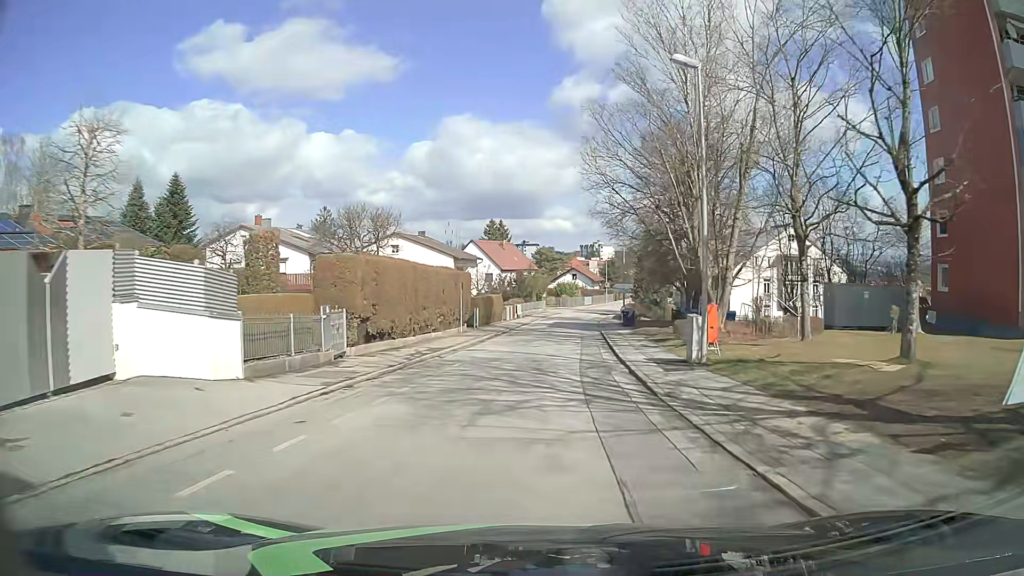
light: Day
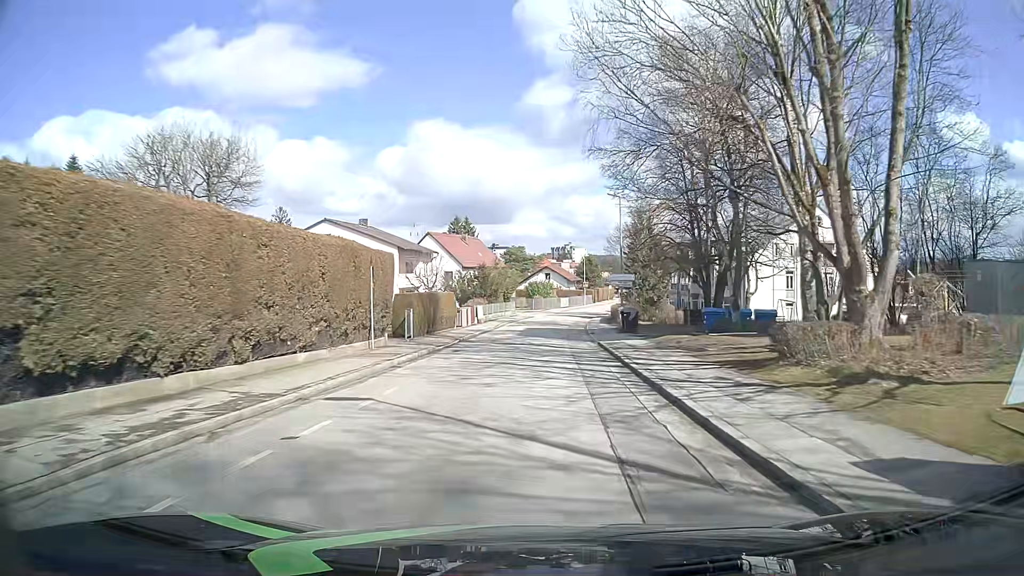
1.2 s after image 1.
(+0.3, +15.0) m; +2°
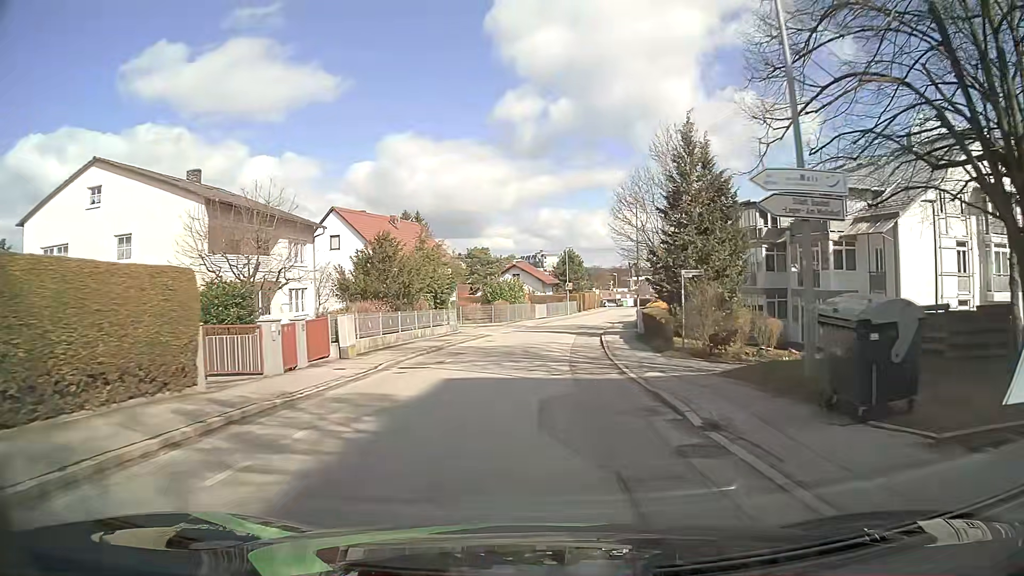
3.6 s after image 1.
(+0.6, +30.3) m; +3°
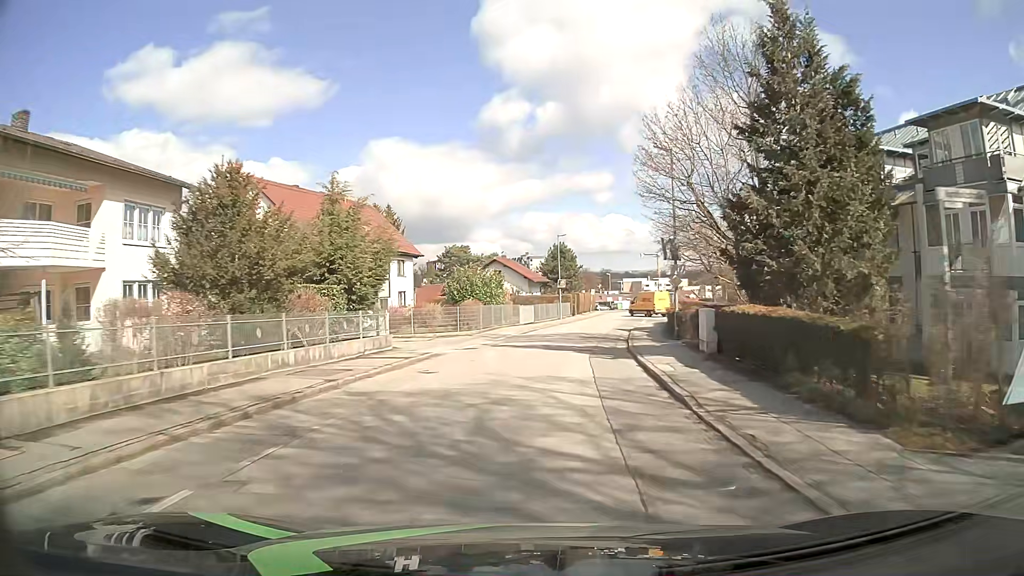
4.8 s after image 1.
(0.0, +15.2) m; +1°
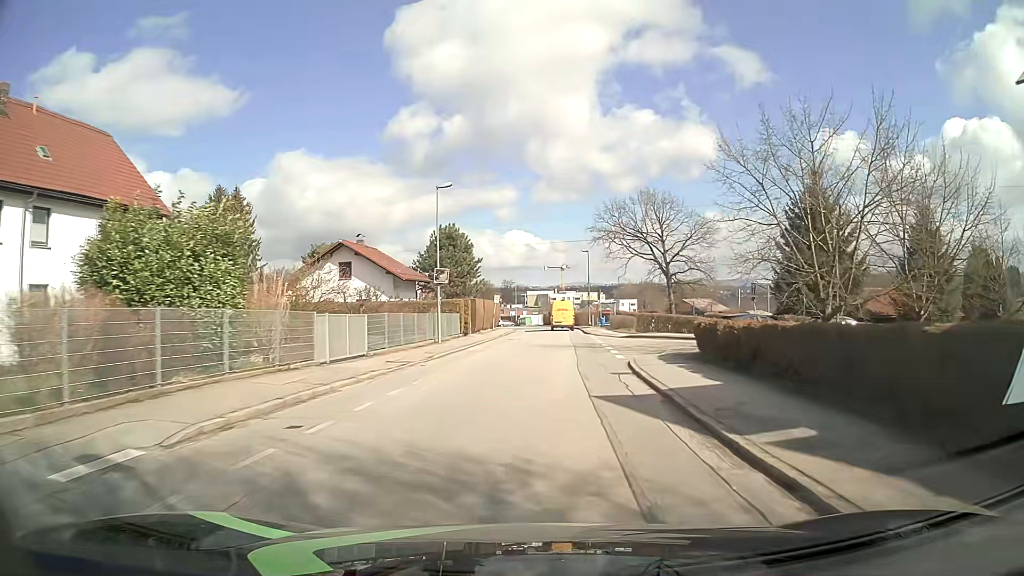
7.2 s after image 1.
(+1.9, +29.6) m; +9°
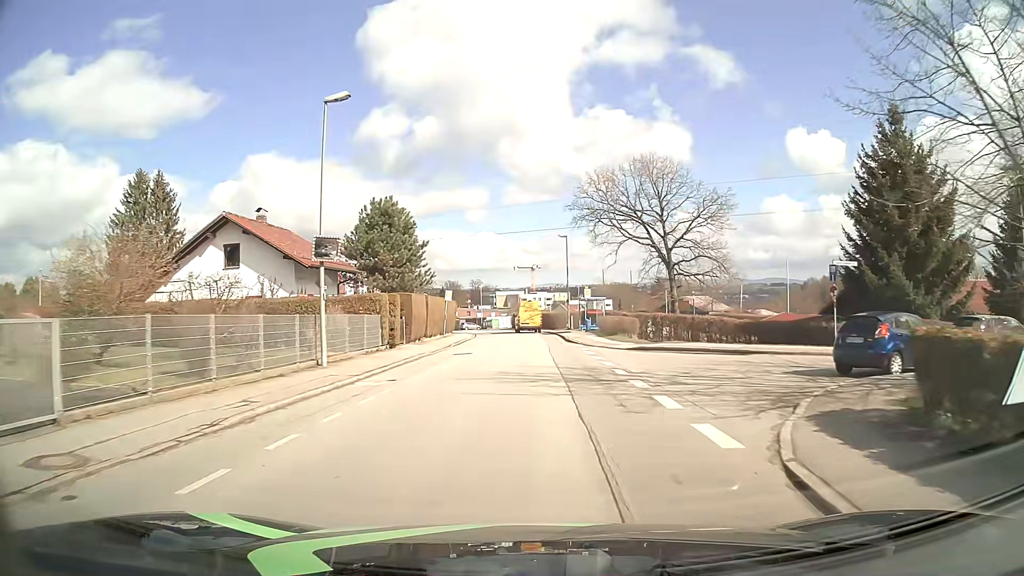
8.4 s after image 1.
(+0.4, +14.6) m; +3°
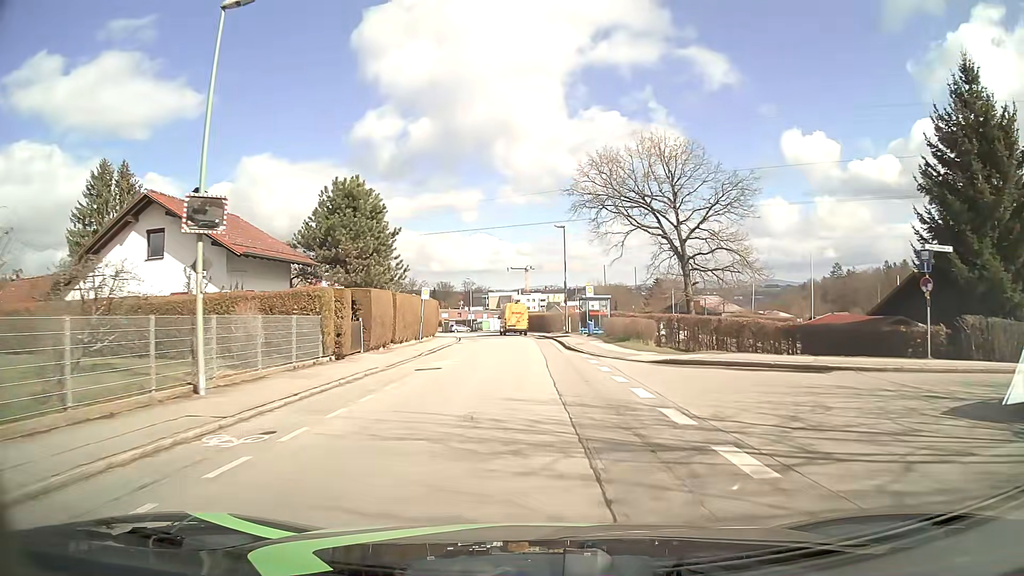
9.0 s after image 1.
(0.0, +7.2) m; +1°
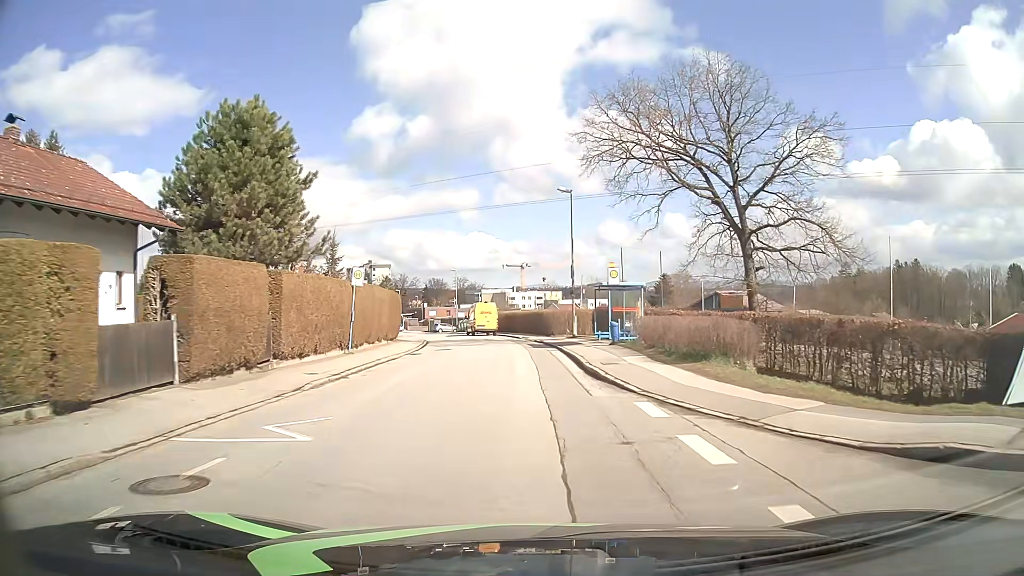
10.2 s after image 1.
(0.0, +14.1) m; 0°
(0, +10) (0, +20) (-1, +30) (-2, +40) (-3, +50) (-5, +60) (-8, +69) (-11, +79) (-14, +88) (-17, +98) m
